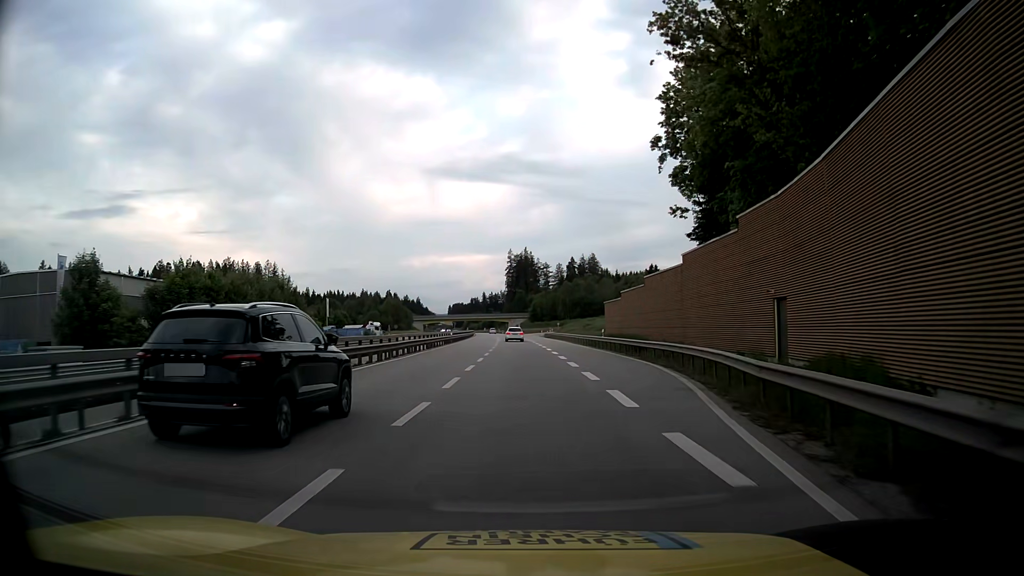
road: trunk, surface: asphalt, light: Day
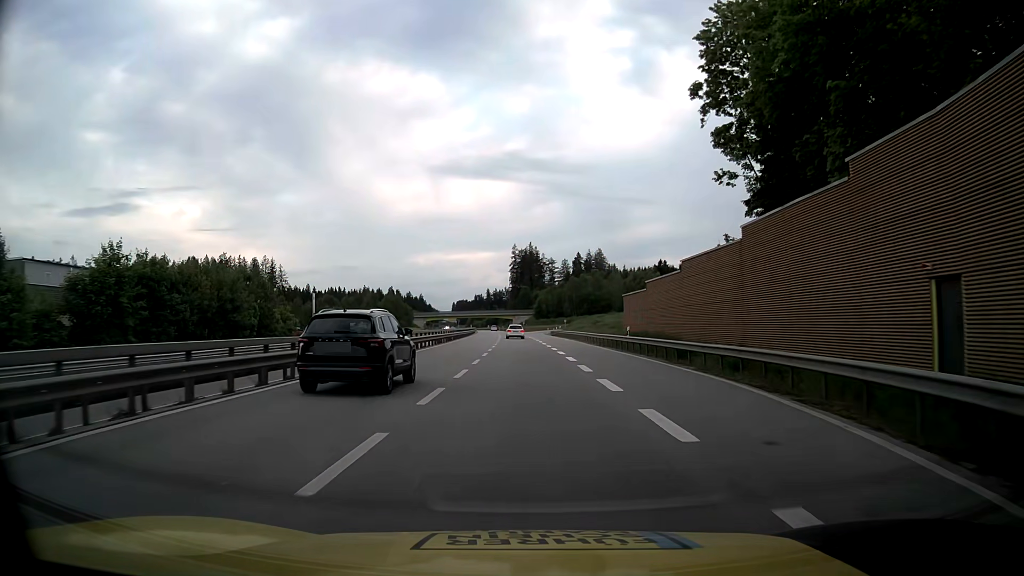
(0.0, +10.0) m; 0°
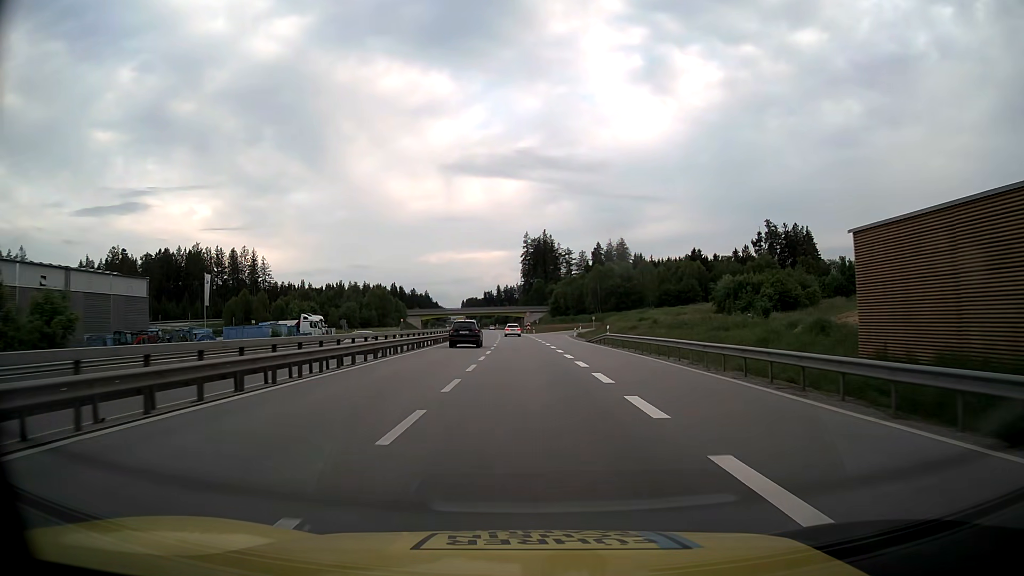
(-0.8, +40.0) m; -1°
